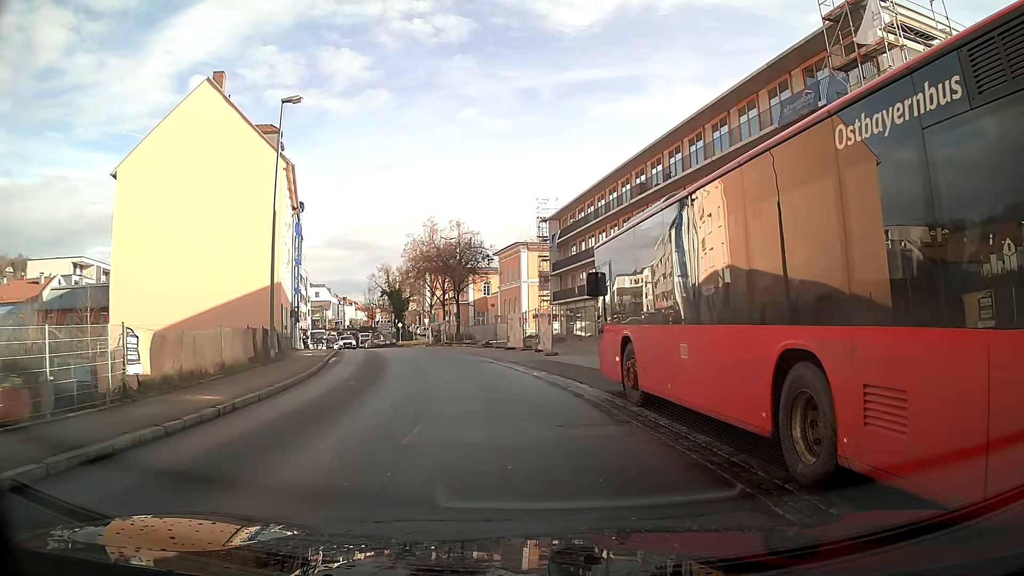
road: residential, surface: asphalt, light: Day
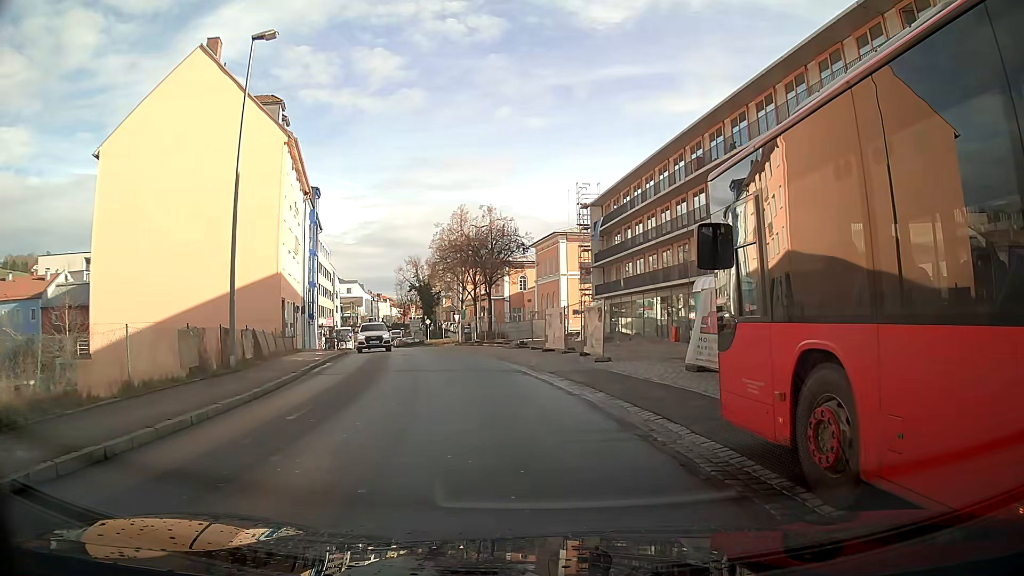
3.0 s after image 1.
(-0.2, +6.2) m; -3°
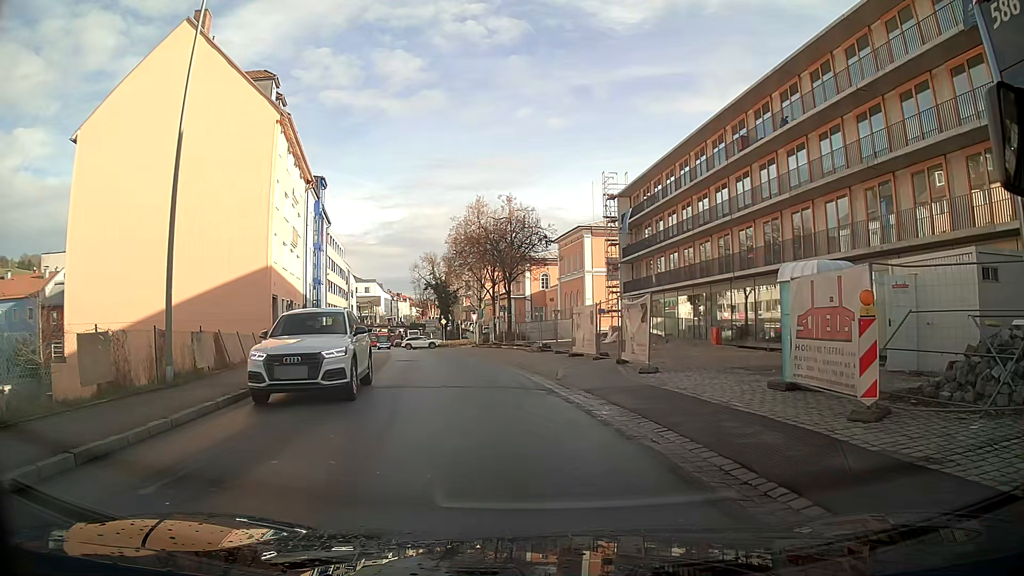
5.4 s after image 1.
(-0.1, +4.6) m; -2°
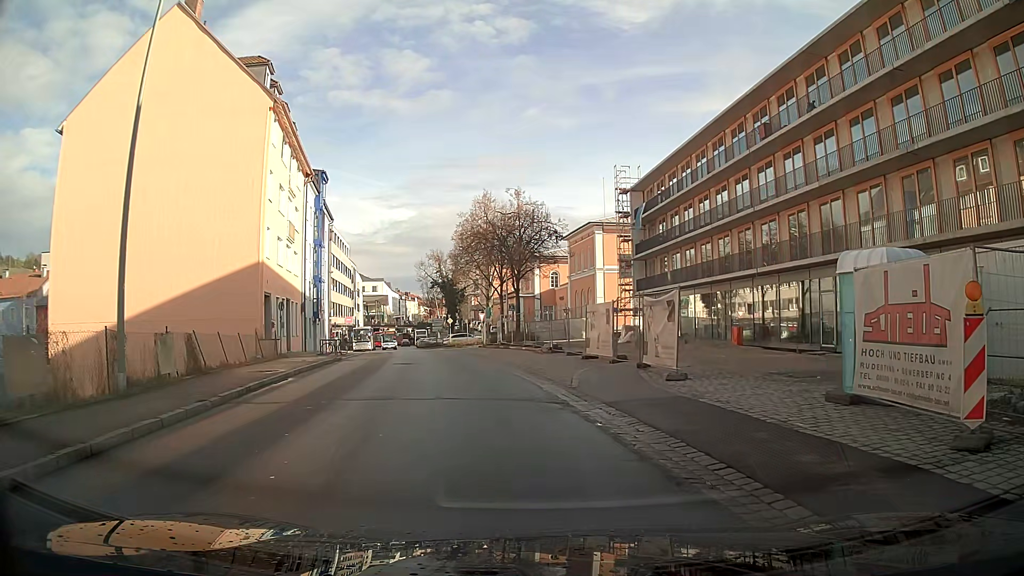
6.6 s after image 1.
(0.0, +2.2) m; -2°
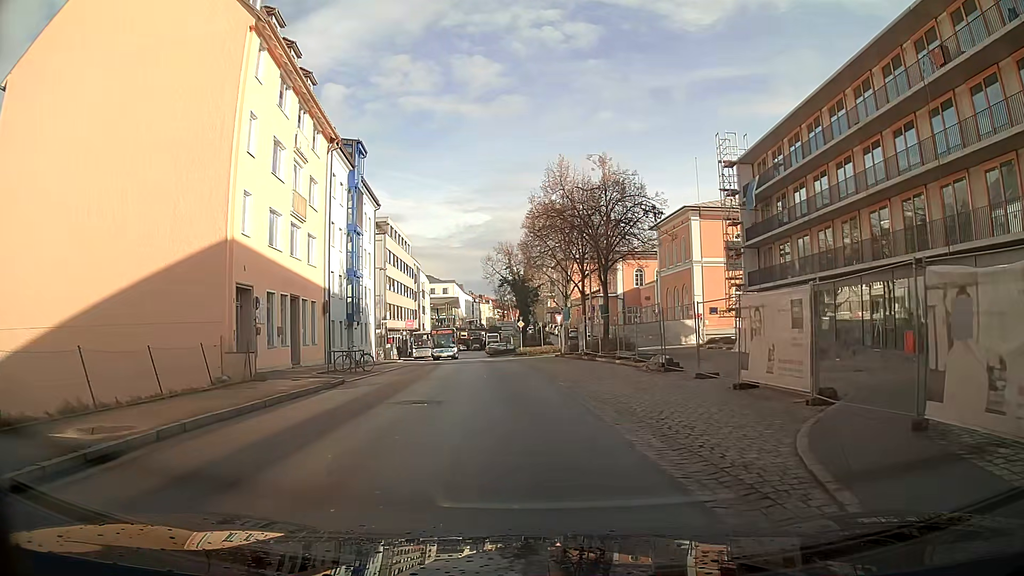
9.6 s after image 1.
(-0.7, +11.2) m; -6°
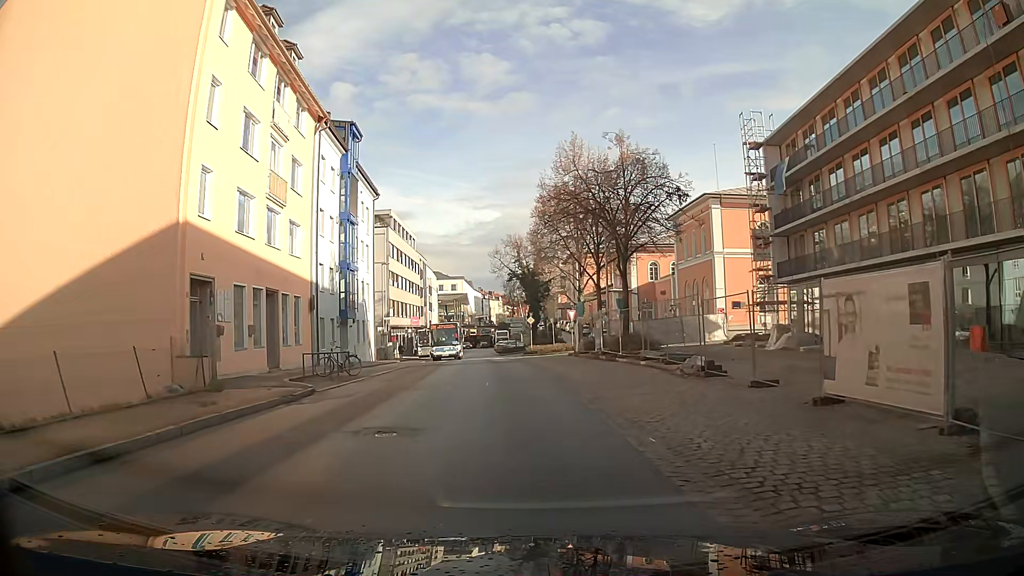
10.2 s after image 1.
(0.0, +3.9) m; -1°
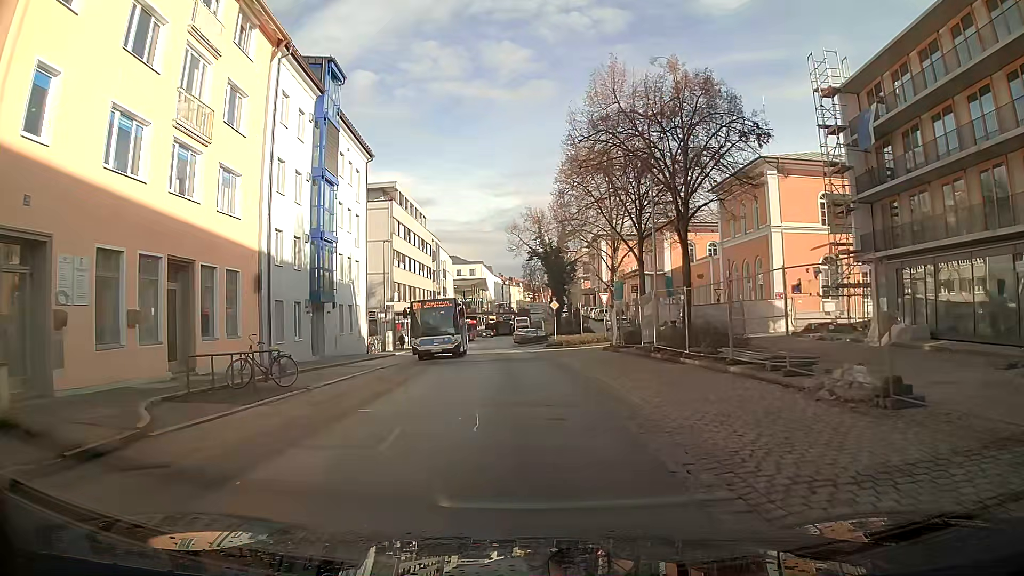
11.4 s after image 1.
(-0.1, +8.8) m; -1°
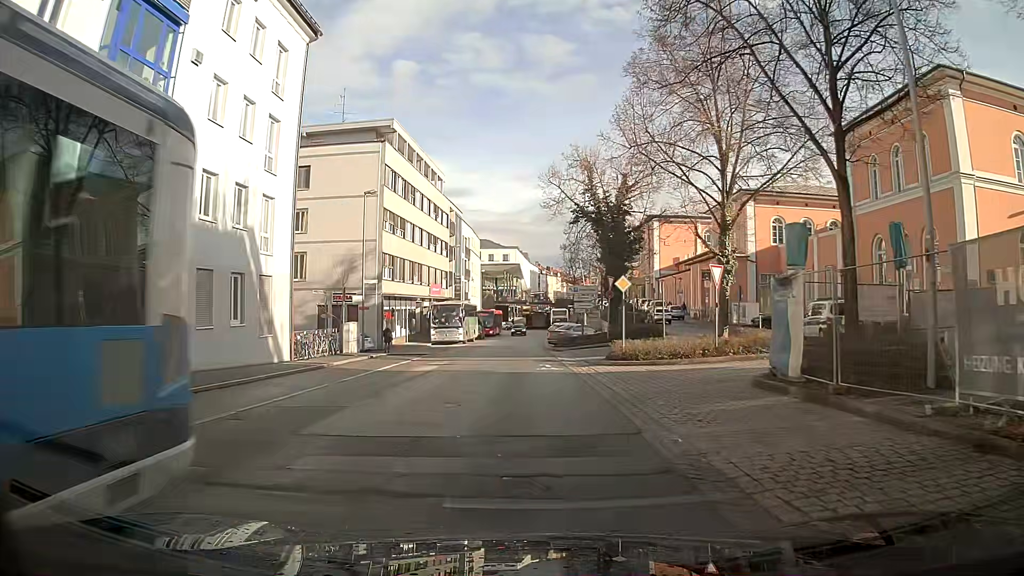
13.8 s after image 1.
(-0.4, +18.9) m; -3°
(0, +10) (0, +20) (+3, +29) (+10, +37) (+12, +47) (+12, +57) (+12, +67) (+13, +77) (+13, +87) (+14, +97) m
